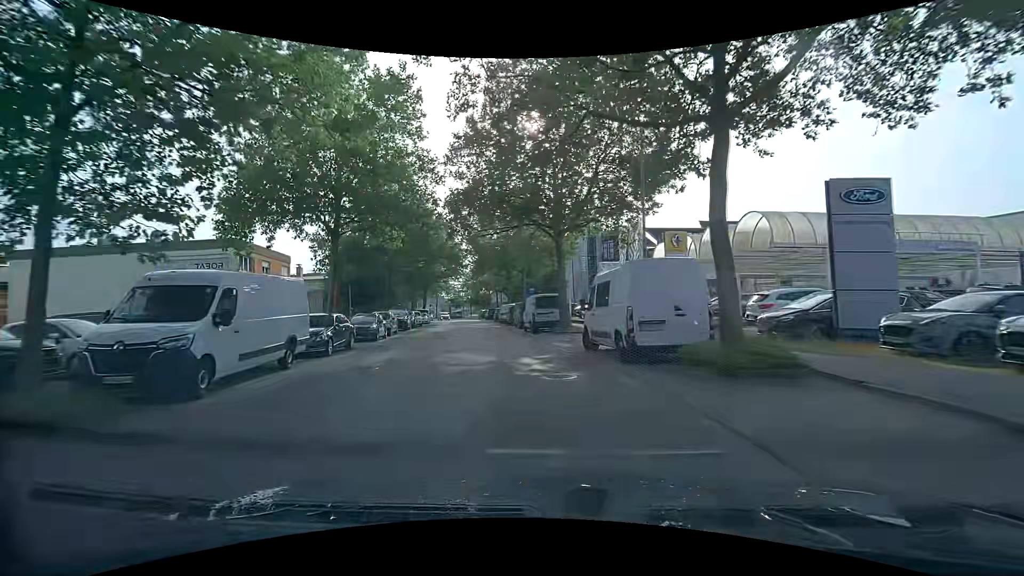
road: tertiary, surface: asphalt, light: Day
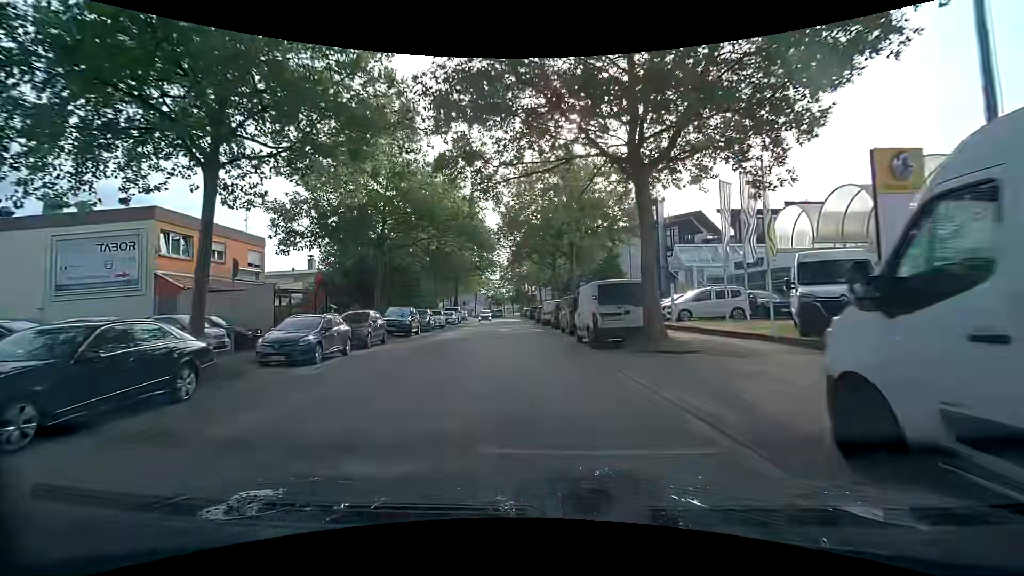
(-0.2, +11.8) m; -3°
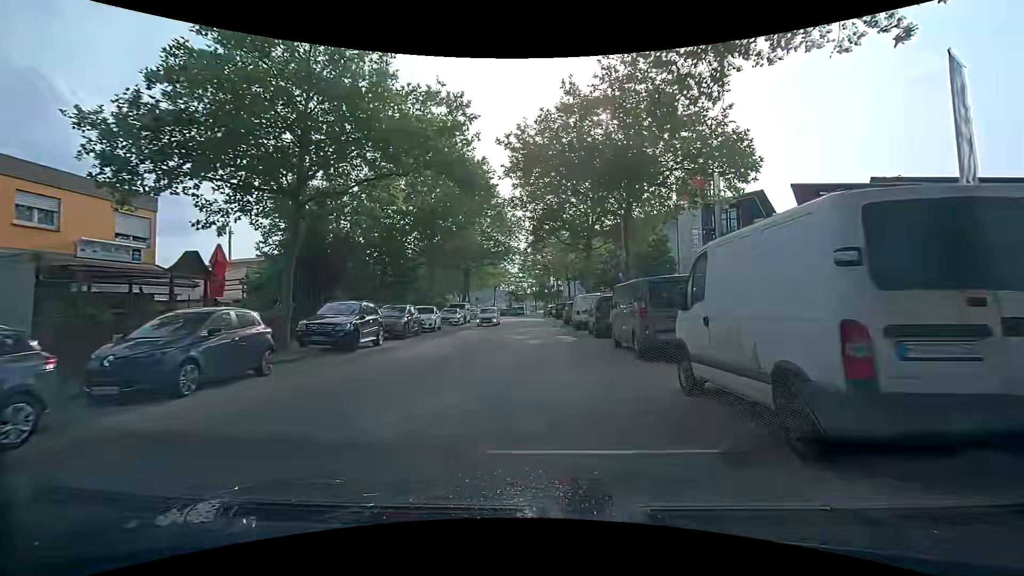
(-0.4, +11.9) m; -4°
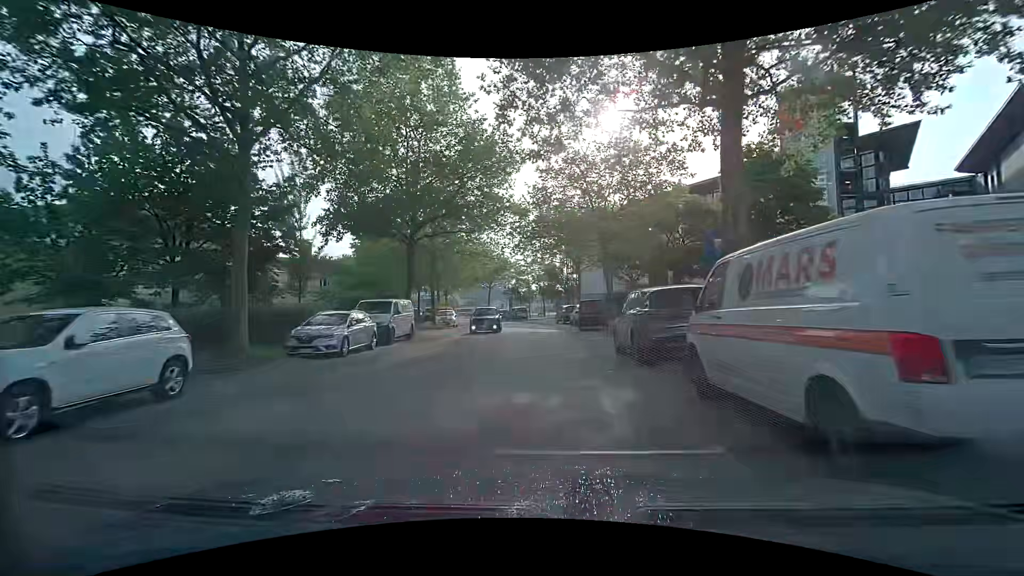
(-0.9, +24.4) m; -2°
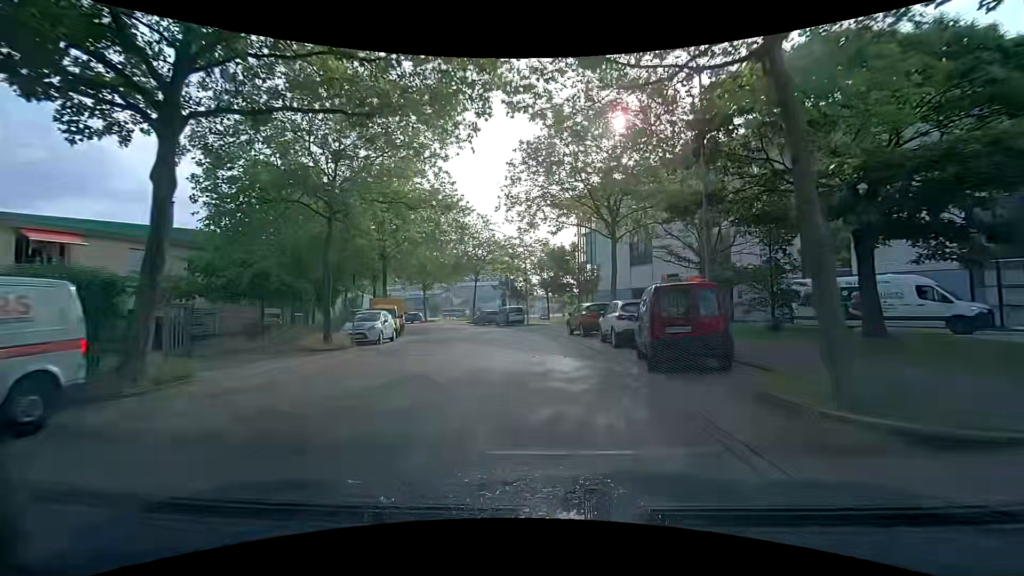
(-0.3, +18.5) m; -1°
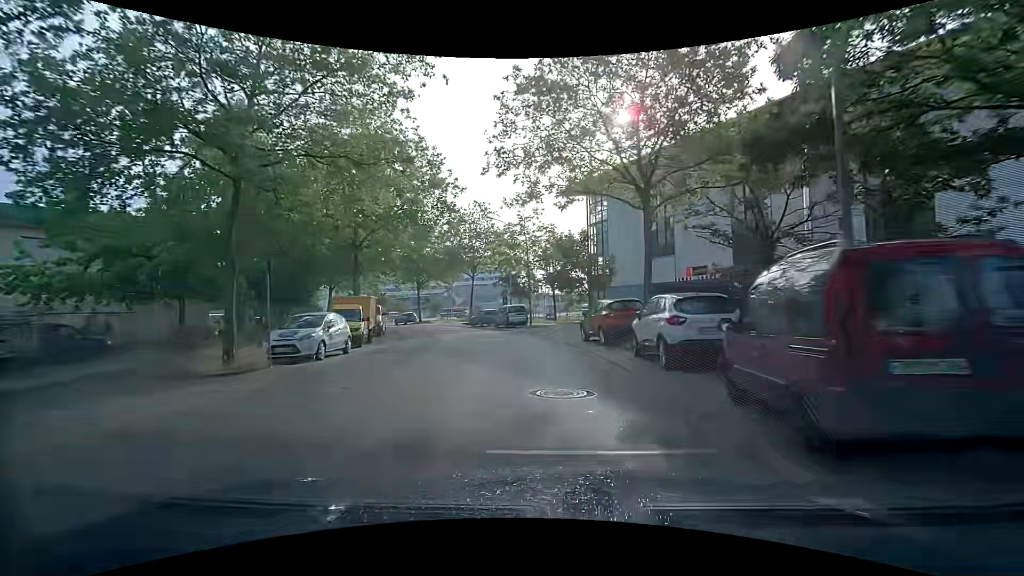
(0.0, +6.1) m; 0°
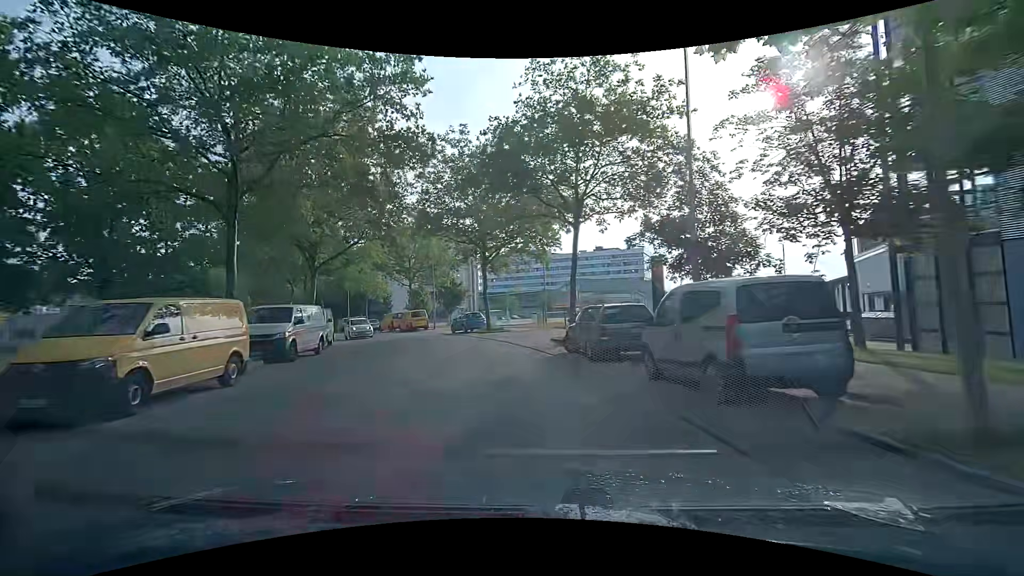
(-2.4, +29.5) m; -13°
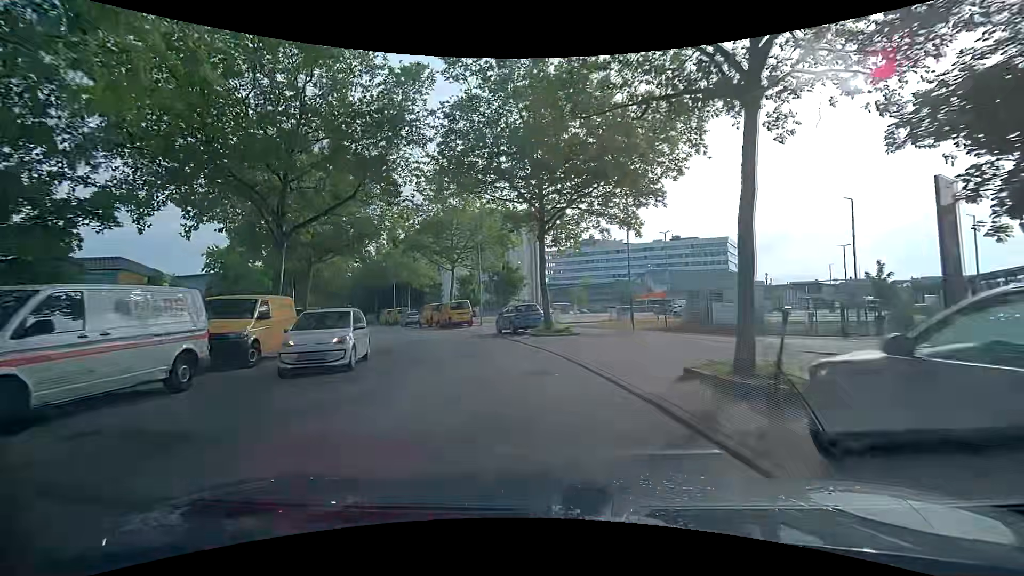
(-0.5, +11.4) m; -4°
(-1, +10) (-3, +20) (-7, +29) (-12, +38) (-17, +46) (-22, +55) (-28, +63) (-33, +71) (-39, +80) (-44, +88) m
